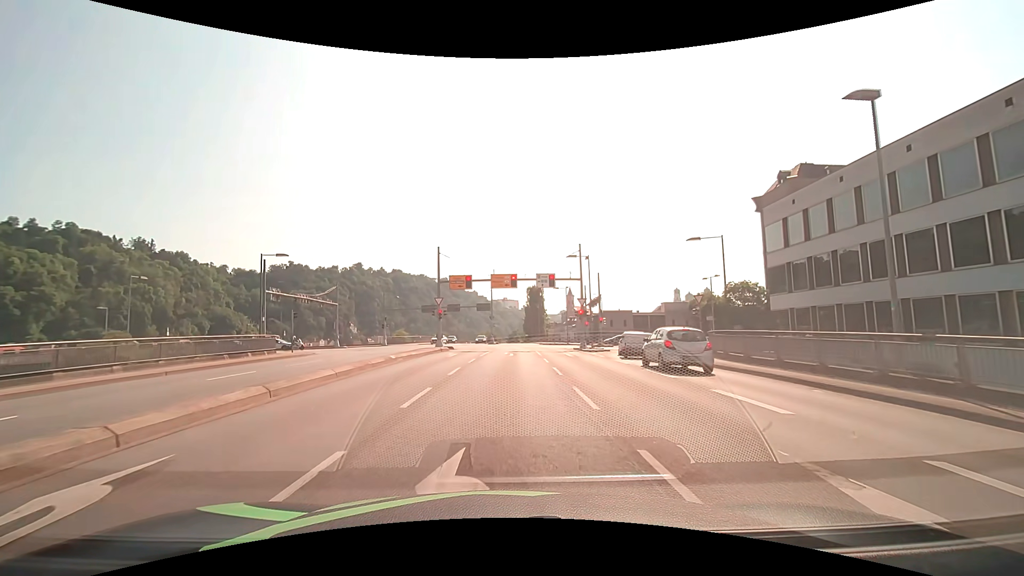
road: primary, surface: asphalt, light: Day
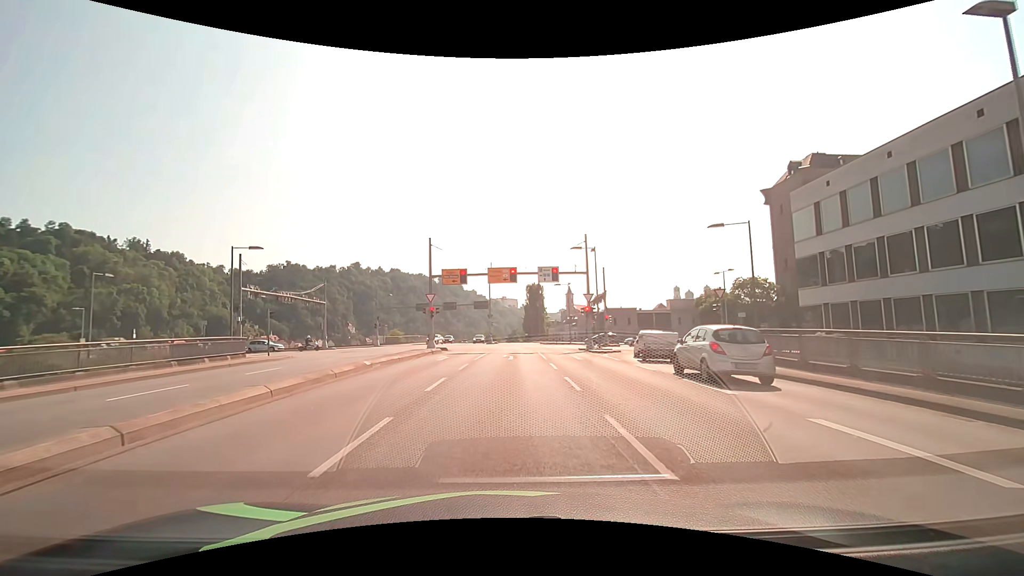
(0.0, +3.8) m; 0°
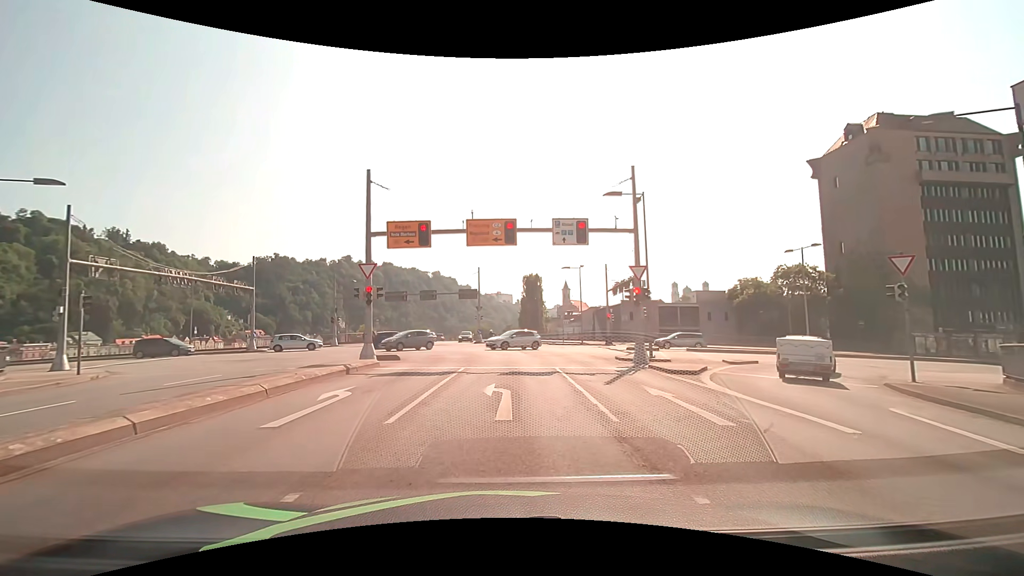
(+0.1, +15.4) m; +1°
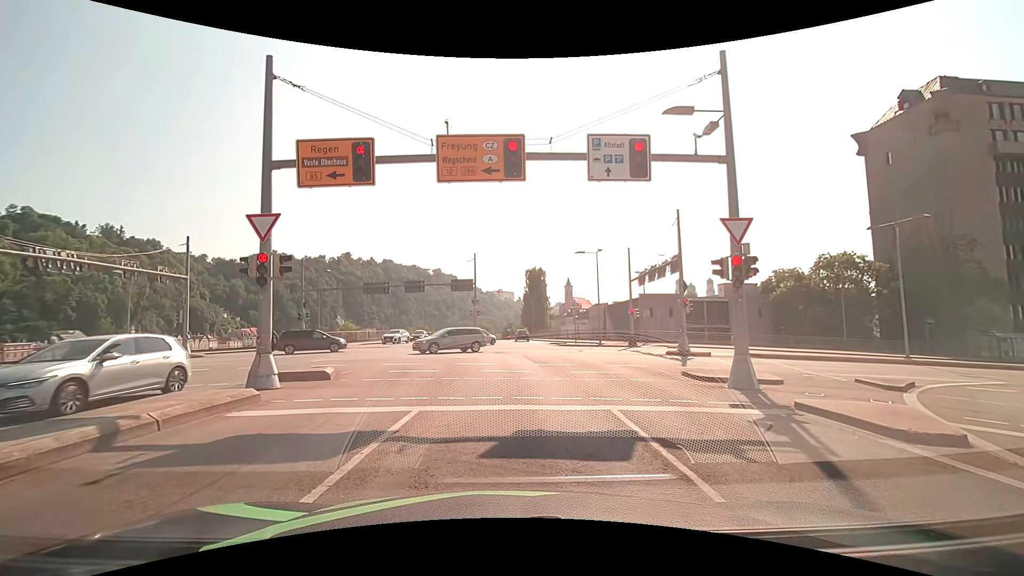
(-0.1, +9.2) m; -2°
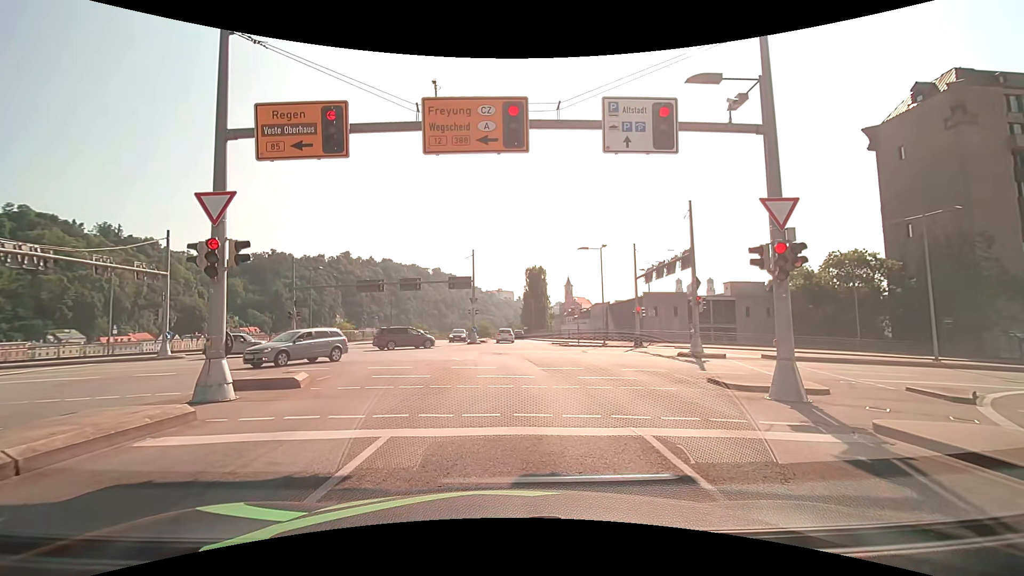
(0.0, +1.9) m; -1°
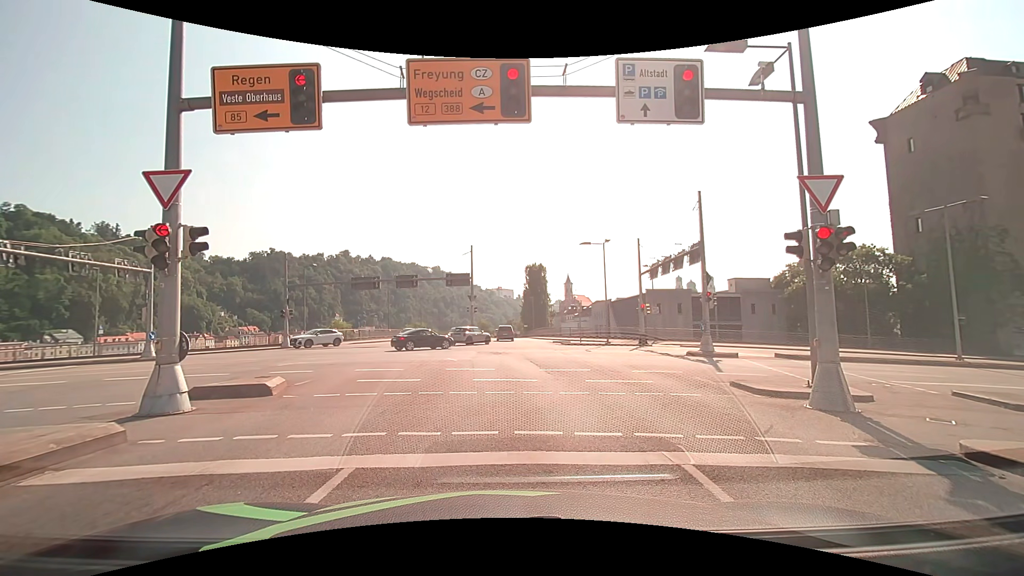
(0.0, +1.4) m; 0°
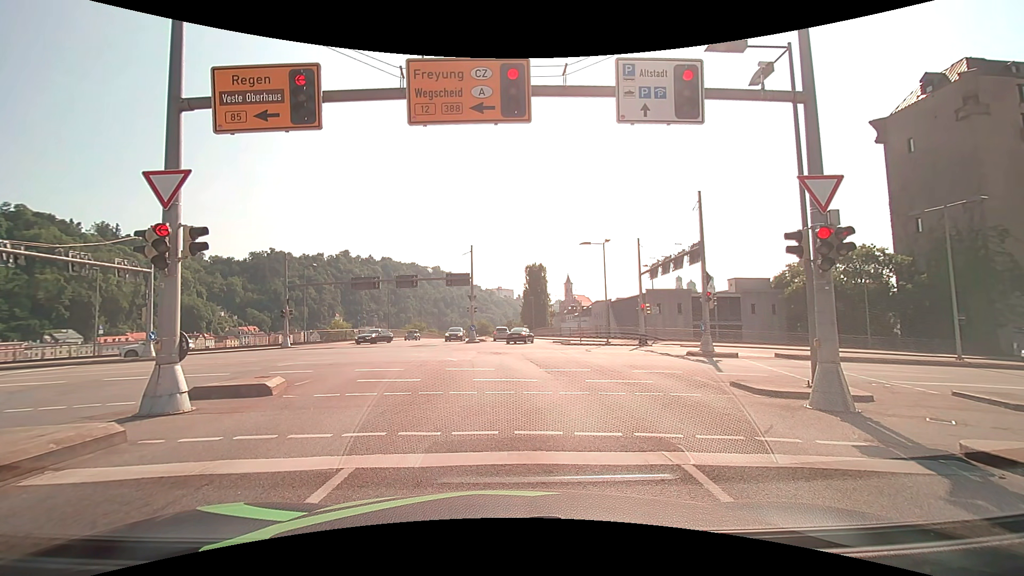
(0.0, 0.0) m; 0°
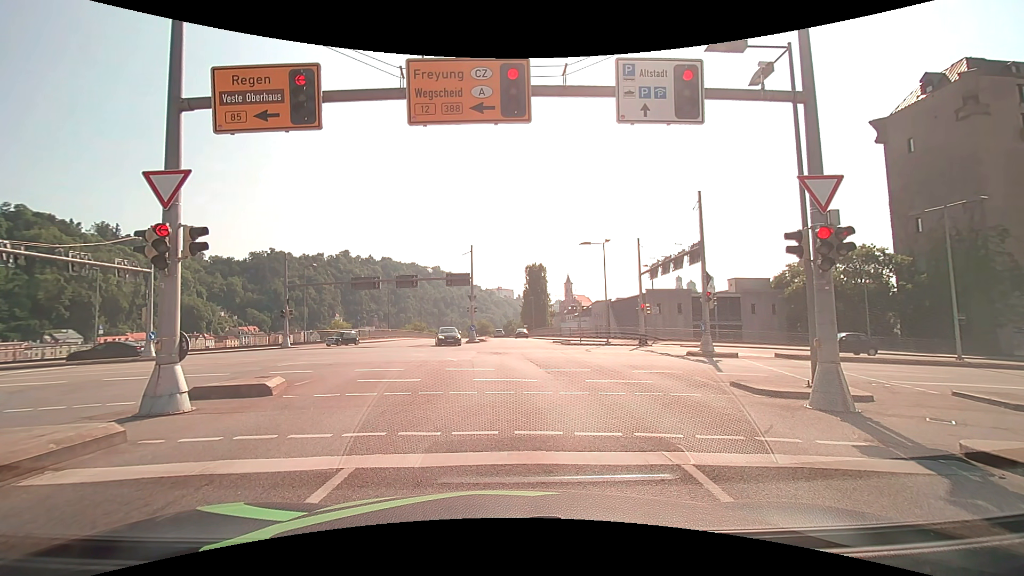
(0.0, 0.0) m; 0°
(0, +10) (+1, +20) (-2, +30) (-8, +37) (-17, +41) (-27, +41) (-37, +42) (-47, +43) (-57, +43) (-67, +44) m
